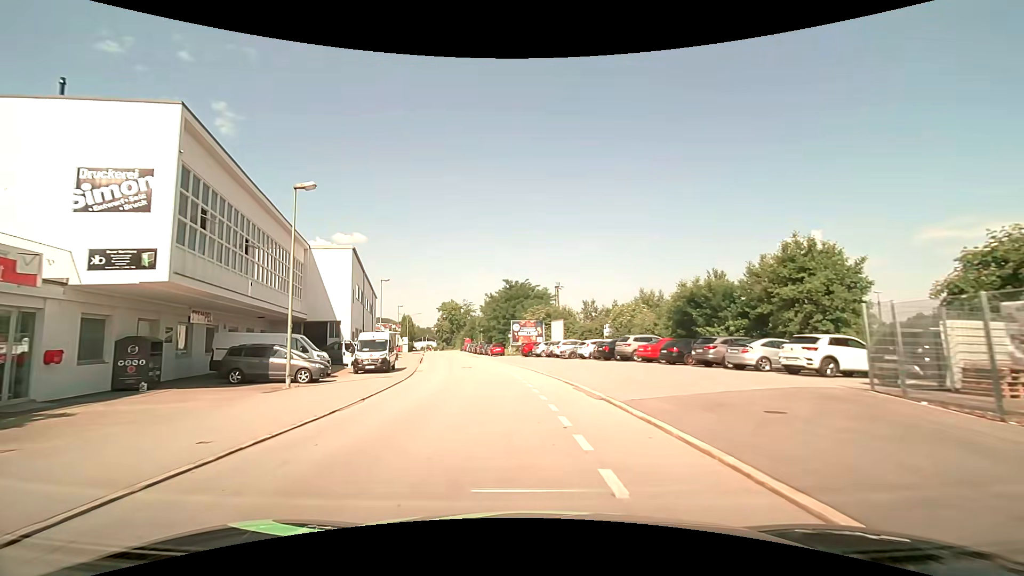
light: Day
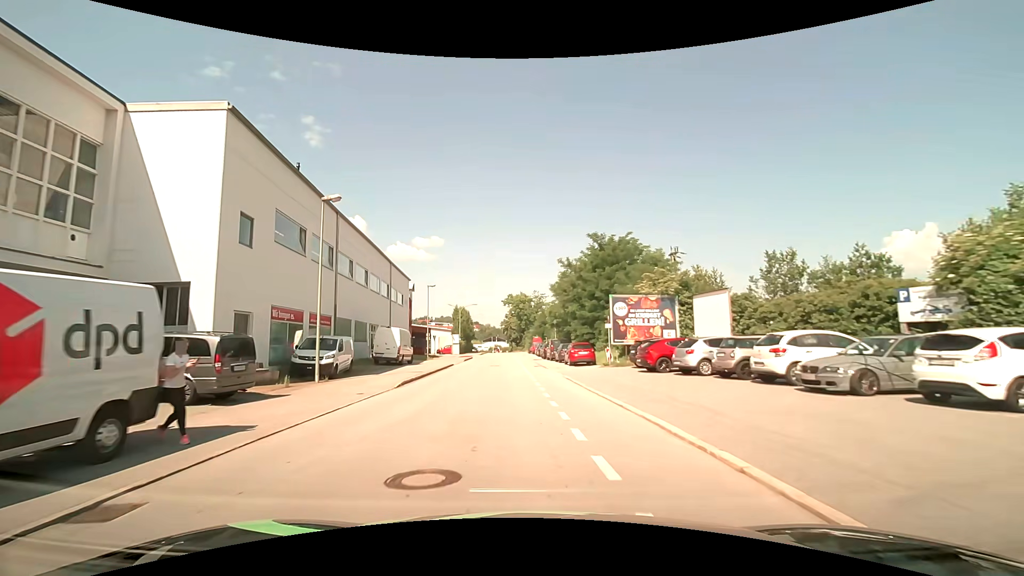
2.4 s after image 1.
(-2.1, +27.7) m; -9°
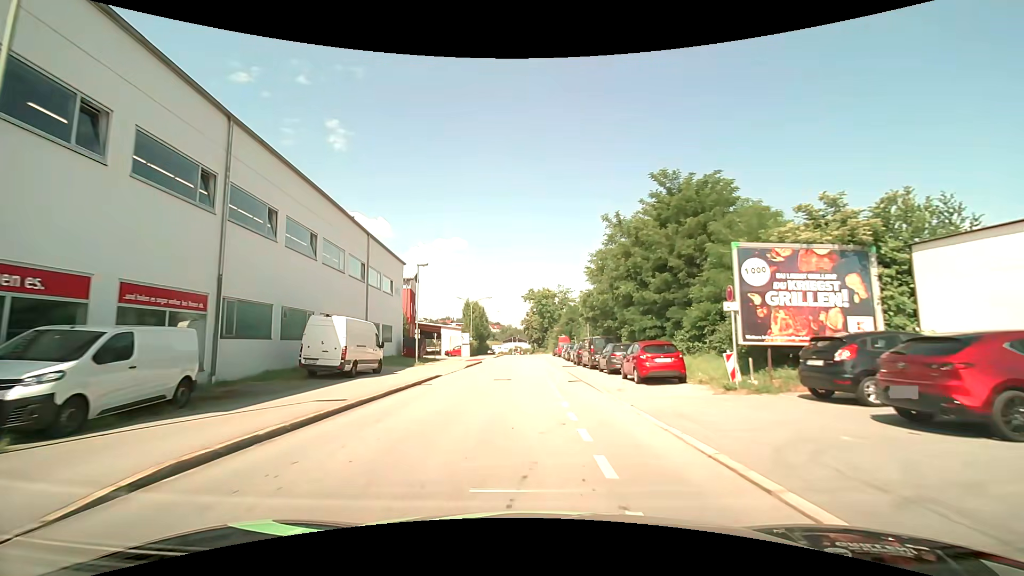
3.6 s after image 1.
(-0.4, +14.2) m; -3°
(0, +10) (0, +20) (0, +30) (-1, +40) (-1, +50) (-1, +60) (-1, +70) (-1, +80) (-1, +90) (-1, +100) m
